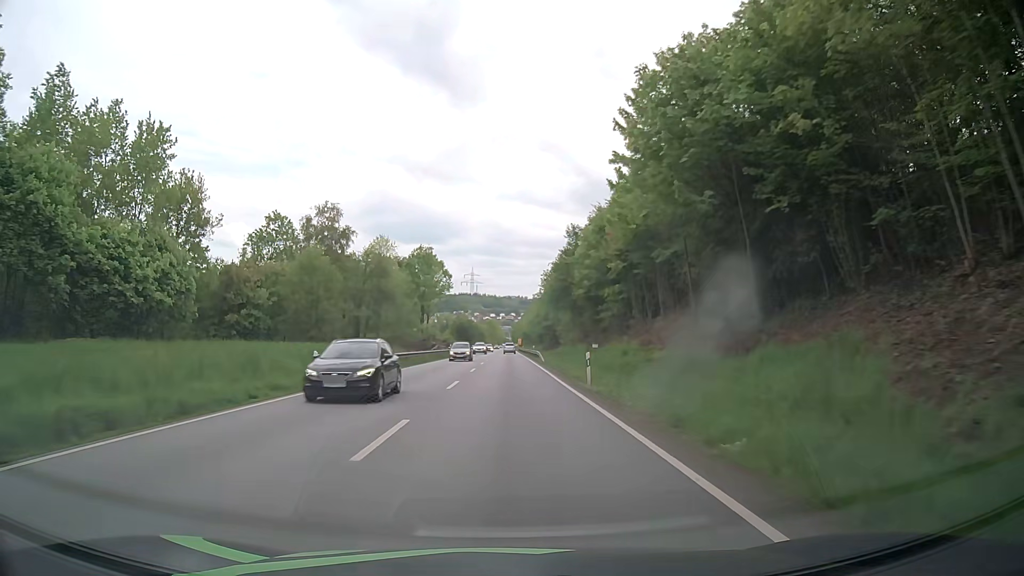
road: primary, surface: asphalt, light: Day
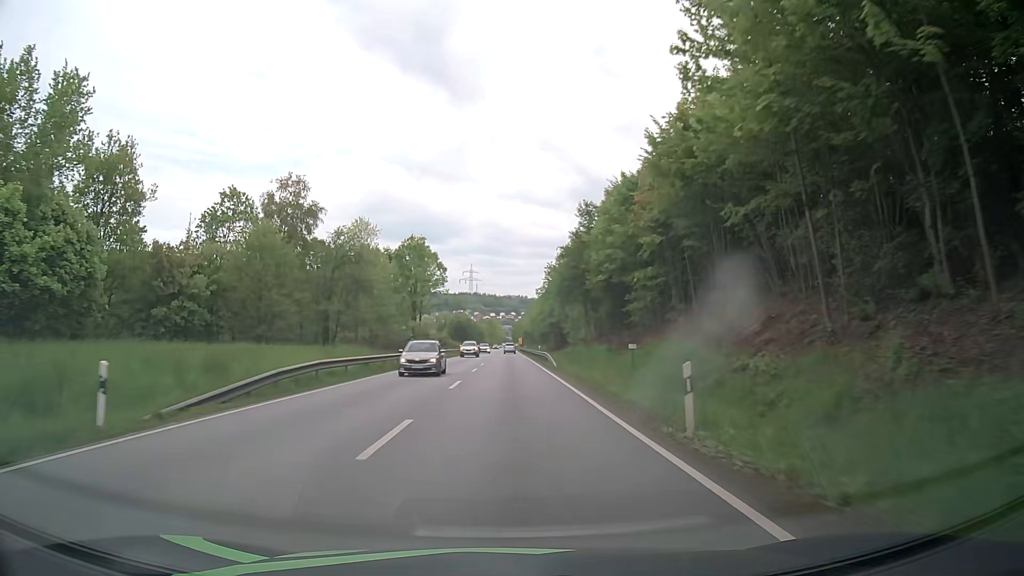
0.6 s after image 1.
(0.0, +12.1) m; 0°
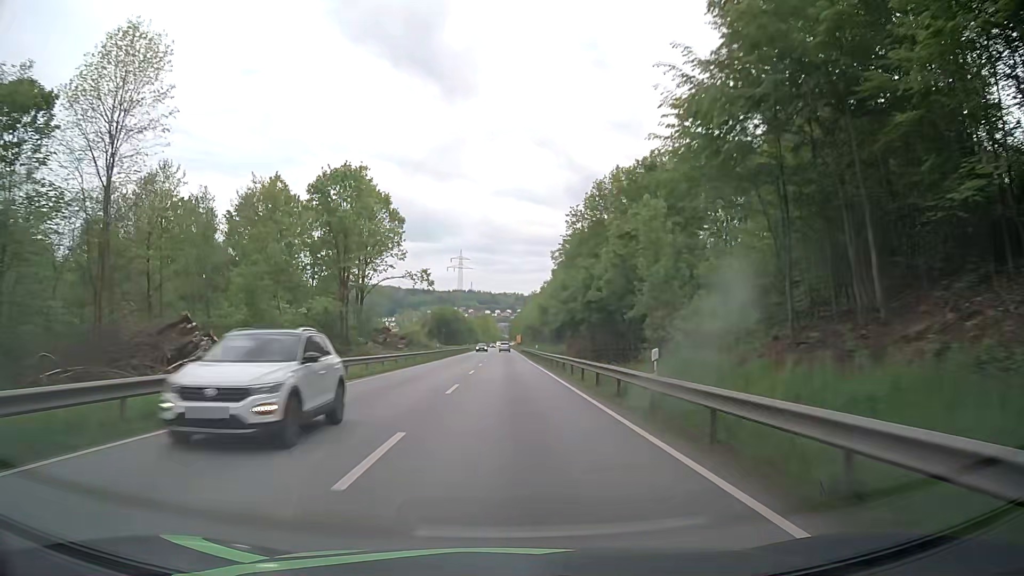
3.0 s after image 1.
(0.0, +48.1) m; 0°
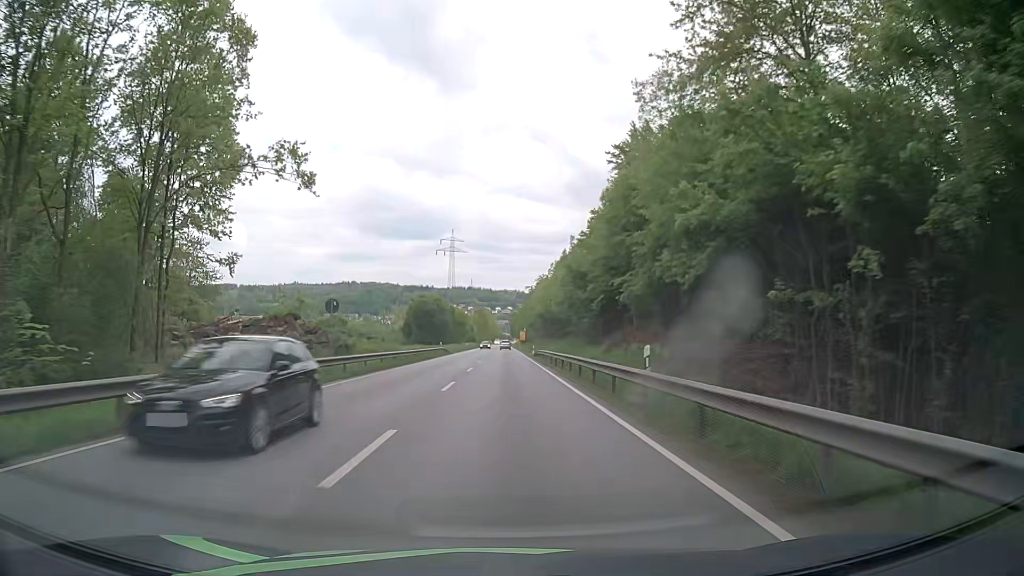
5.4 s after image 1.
(0.0, +48.0) m; 0°
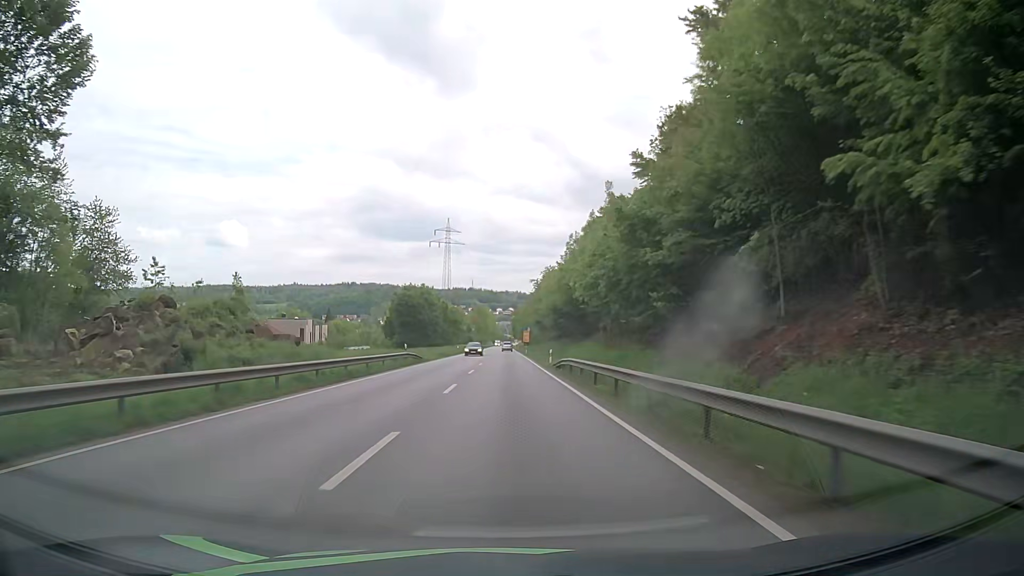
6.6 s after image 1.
(0.0, +24.2) m; 0°
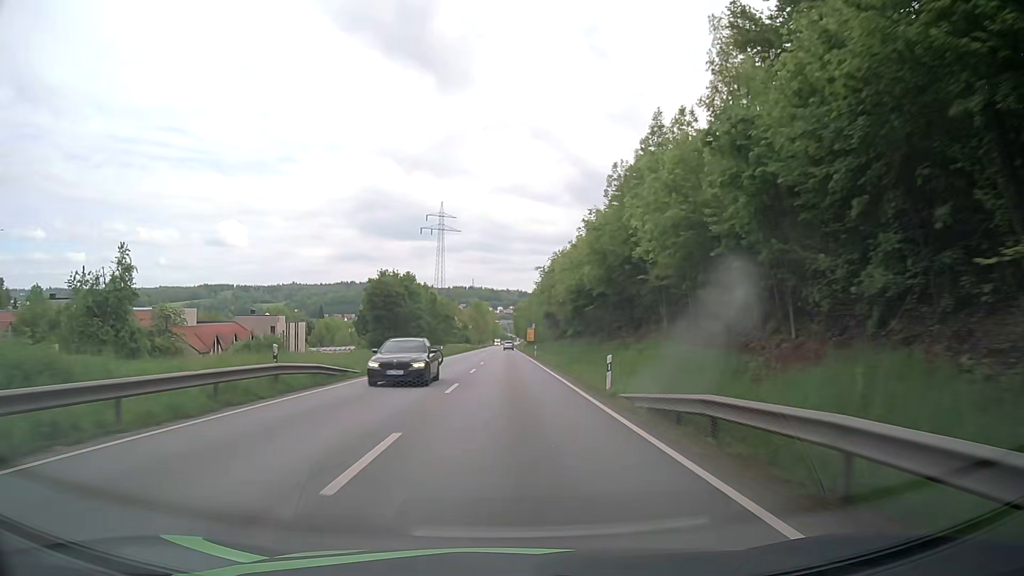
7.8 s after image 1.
(-0.1, +24.3) m; 0°
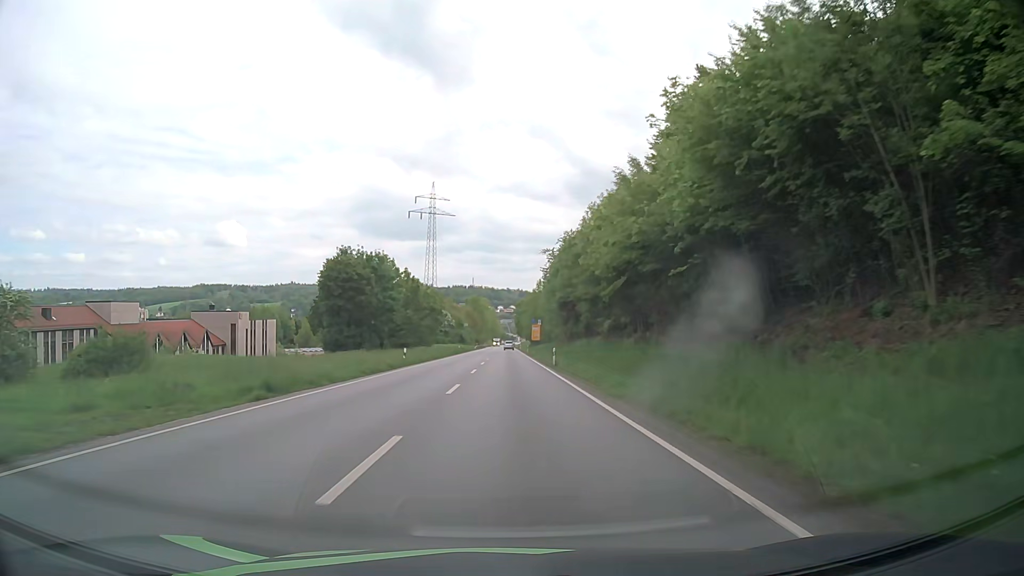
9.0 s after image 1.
(-0.1, +24.4) m; 0°
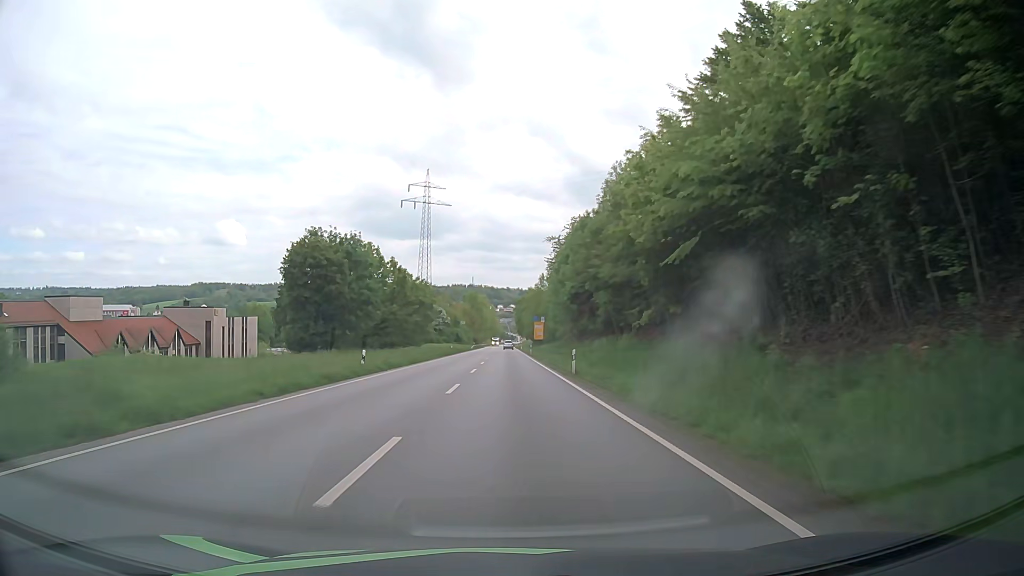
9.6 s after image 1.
(0.0, +12.1) m; 0°
(0, +10) (0, +20) (0, +30) (0, +40) (0, +50) (0, +60) (0, +70) (+1, +80) (+1, +90) (+1, +100) m
